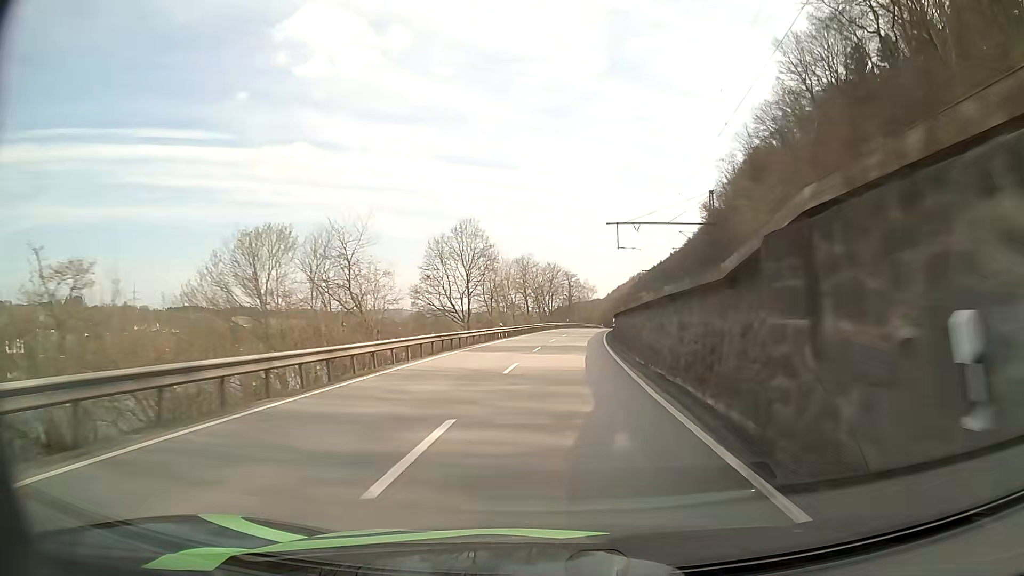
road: primary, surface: asphalt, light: Day
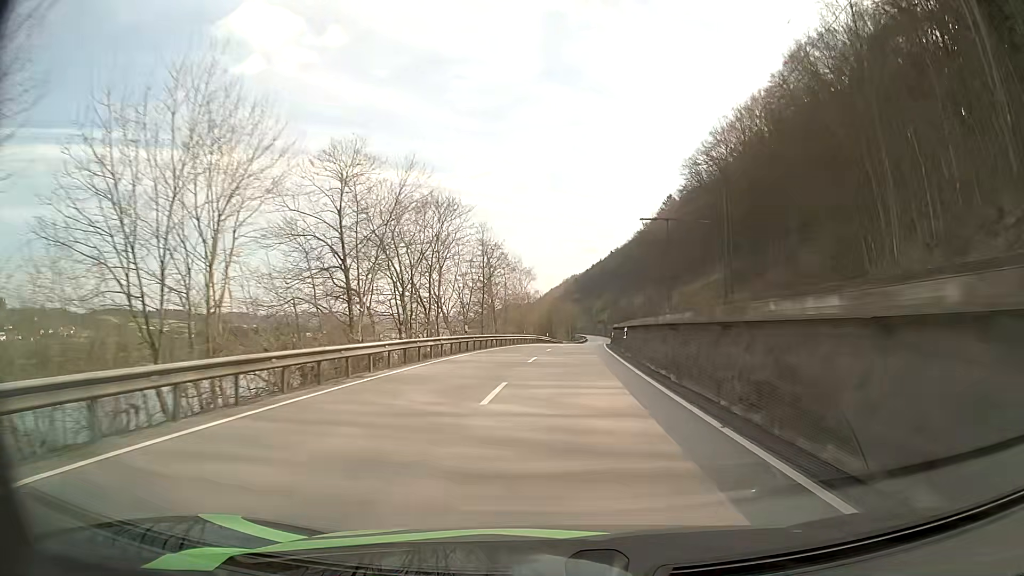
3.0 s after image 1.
(+3.7, +65.4) m; +6°
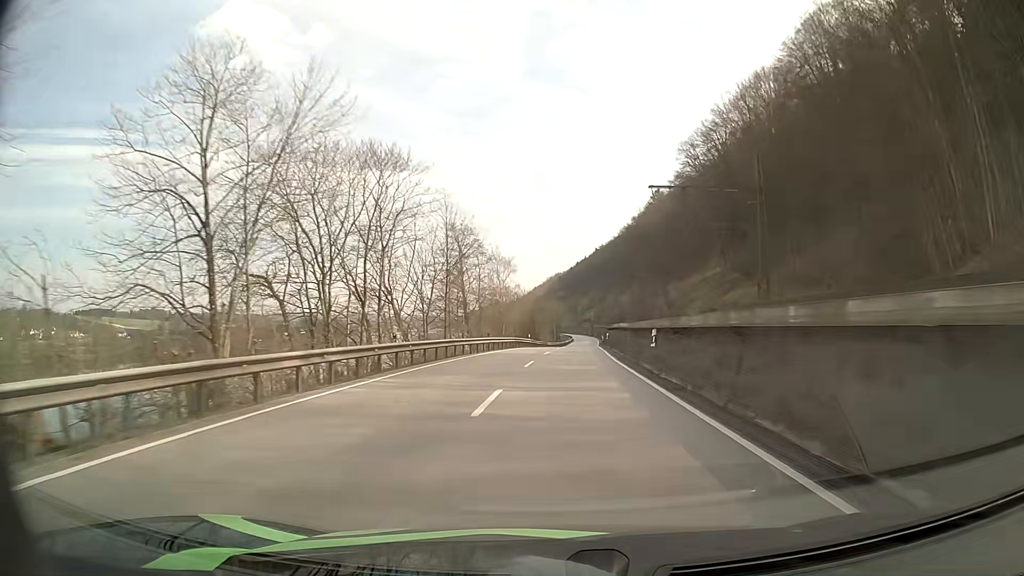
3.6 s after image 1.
(+0.2, +13.3) m; +1°
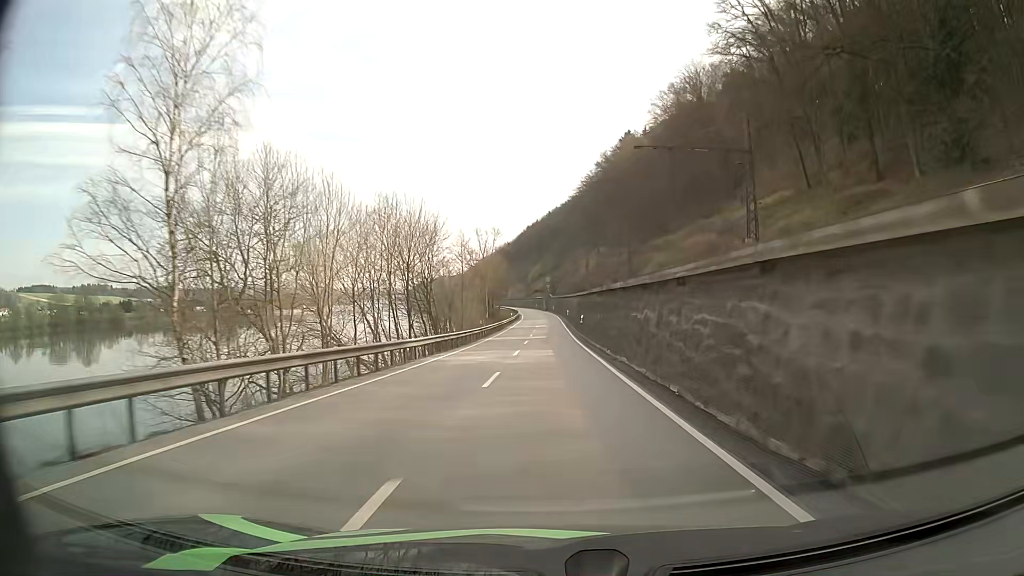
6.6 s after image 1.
(+3.2, +67.2) m; +4°
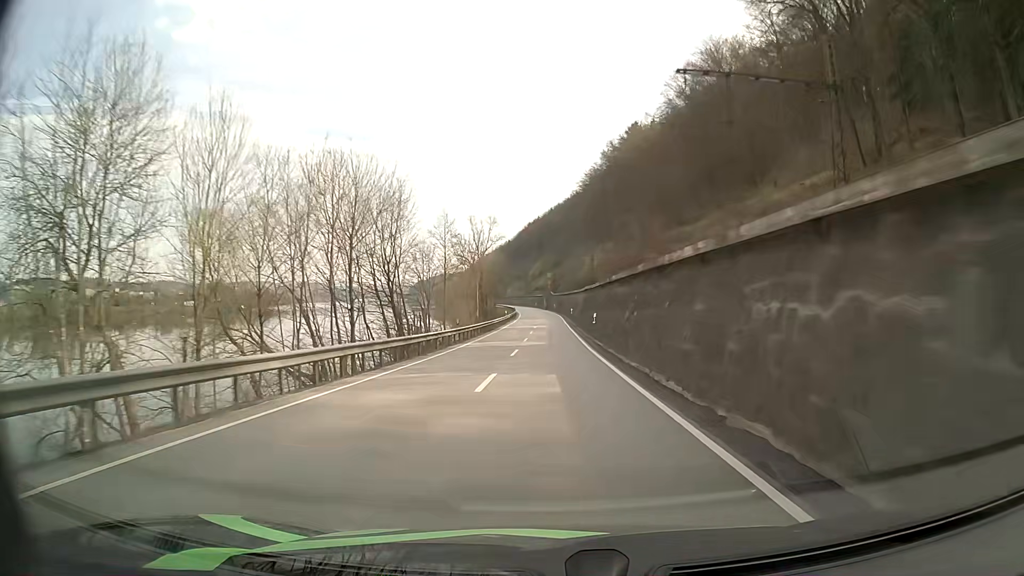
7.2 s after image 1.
(0.0, +13.6) m; 0°
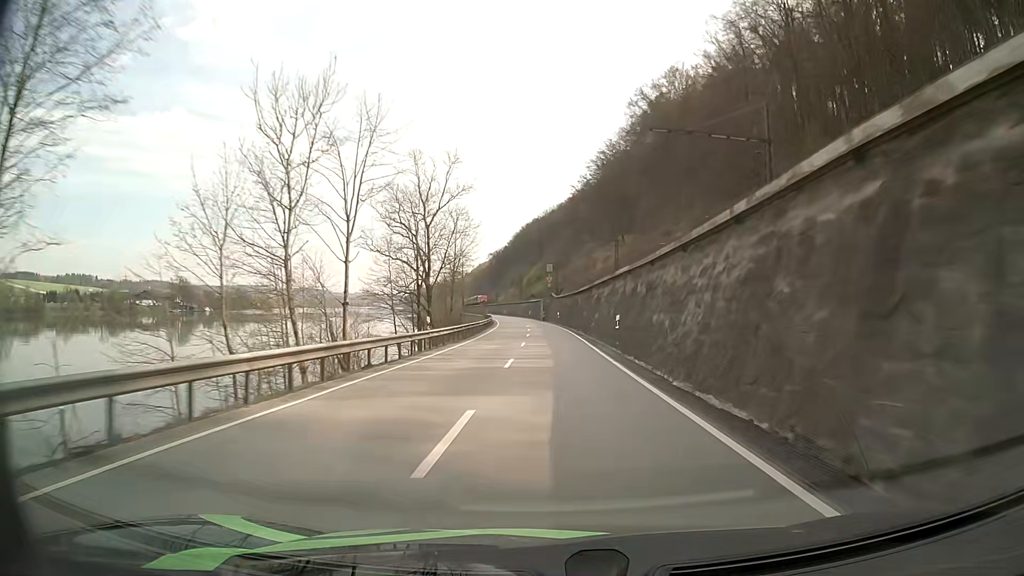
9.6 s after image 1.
(0.0, +54.0) m; +1°
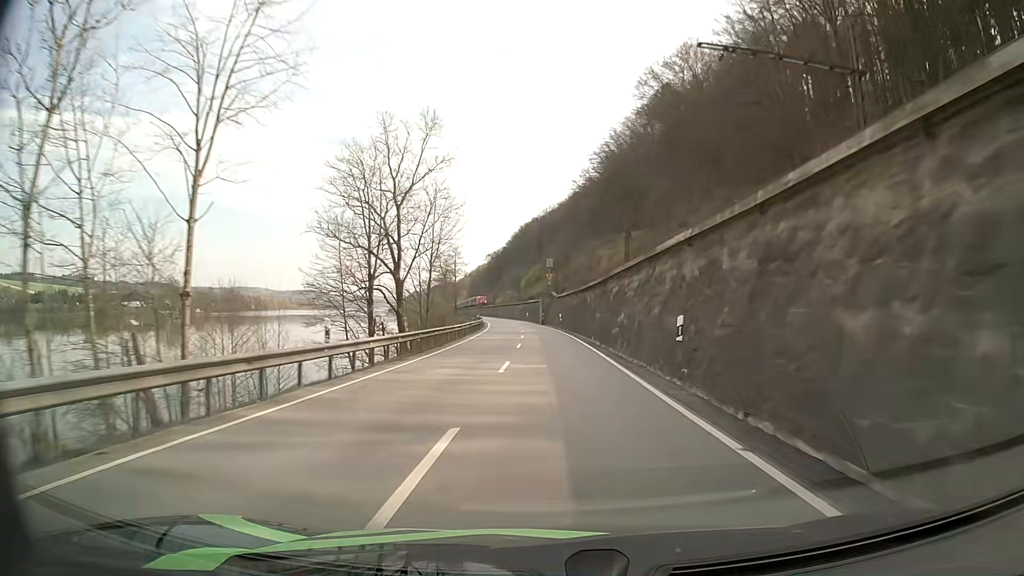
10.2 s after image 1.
(0.0, +13.5) m; 0°
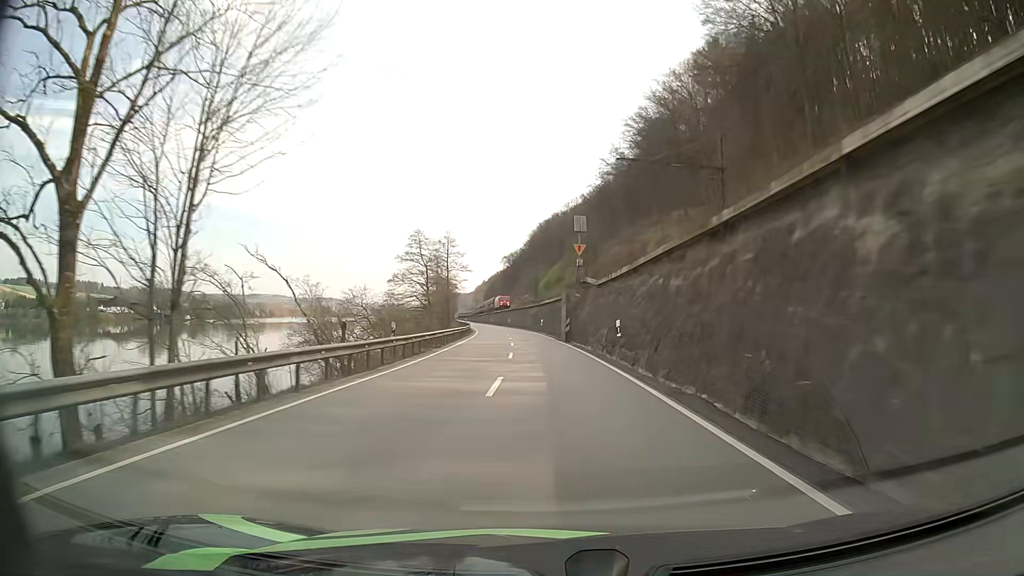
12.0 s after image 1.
(-0.5, +40.4) m; -2°
